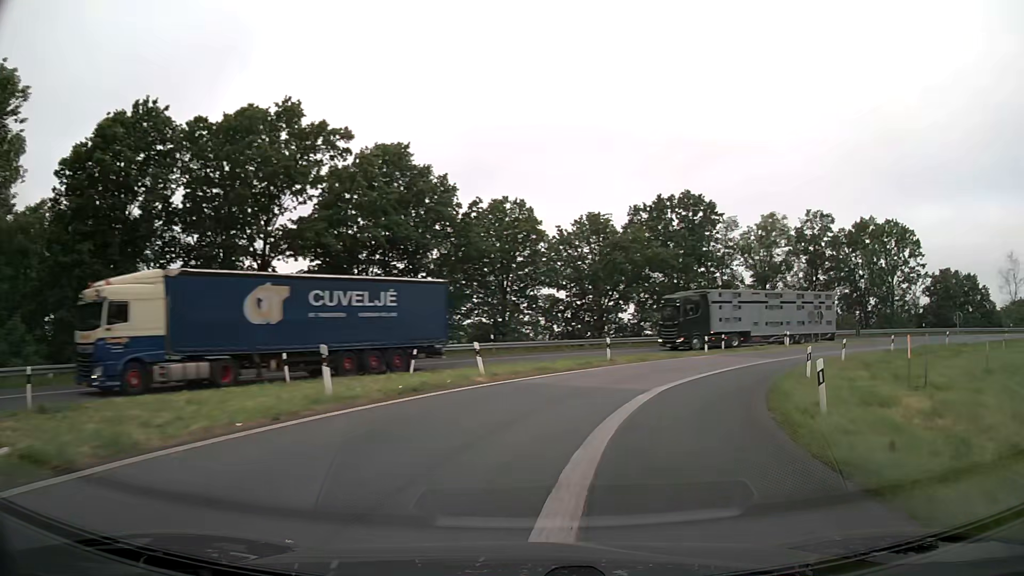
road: motorway_link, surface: asphalt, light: Day
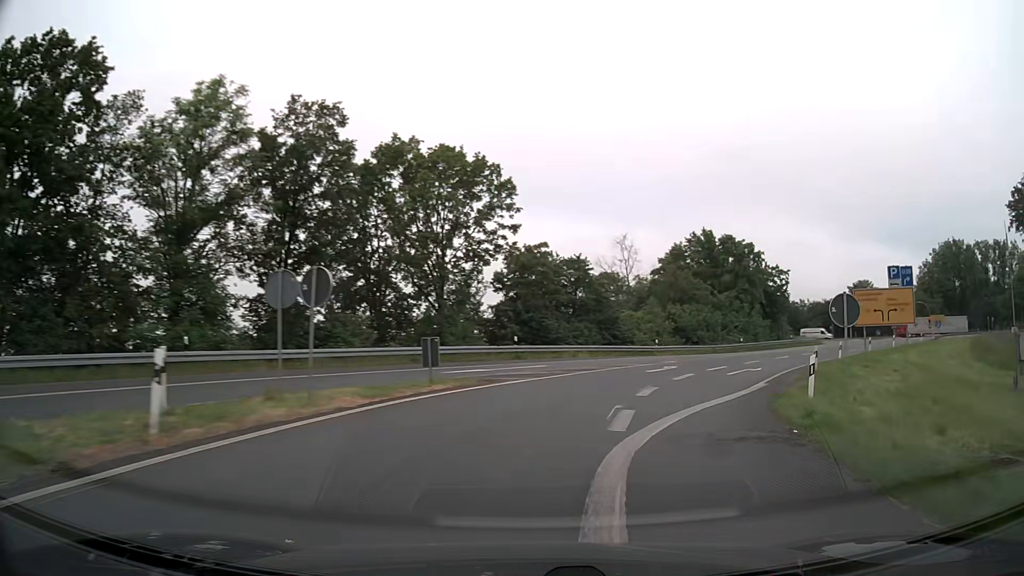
(+14.7, +35.5) m; +46°
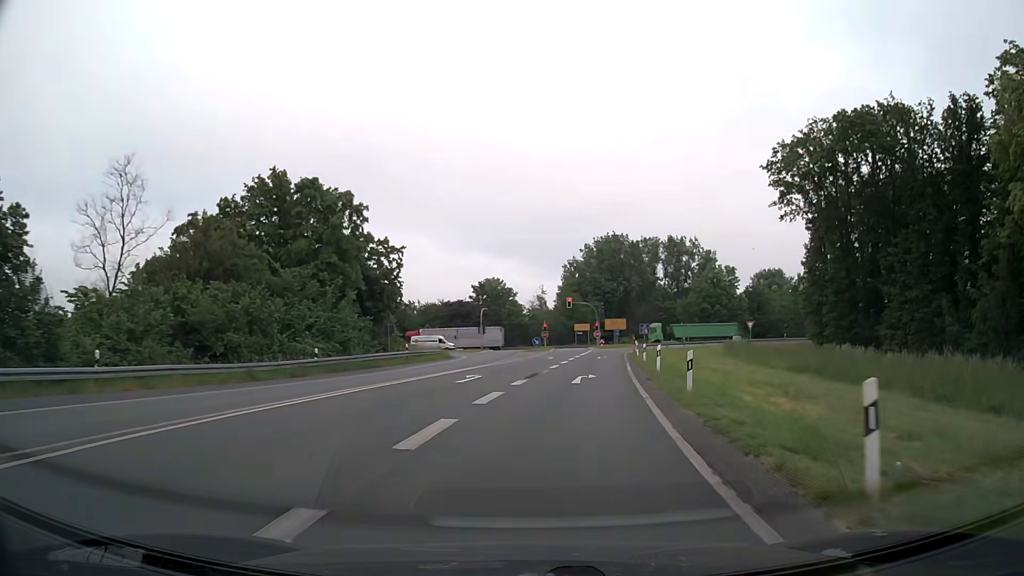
(+10.2, +29.6) m; +35°
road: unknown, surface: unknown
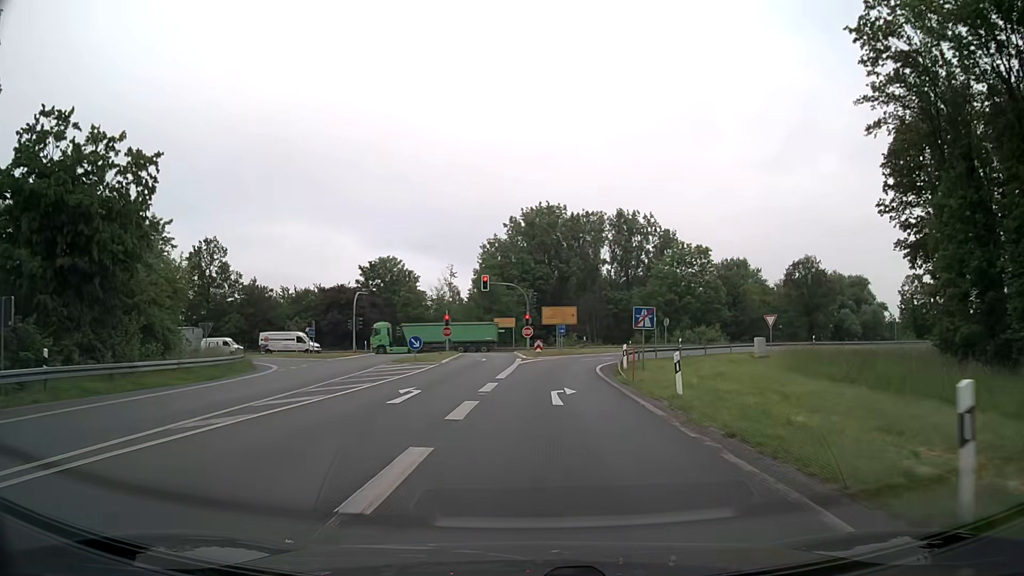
(+2.6, +32.7) m; +7°
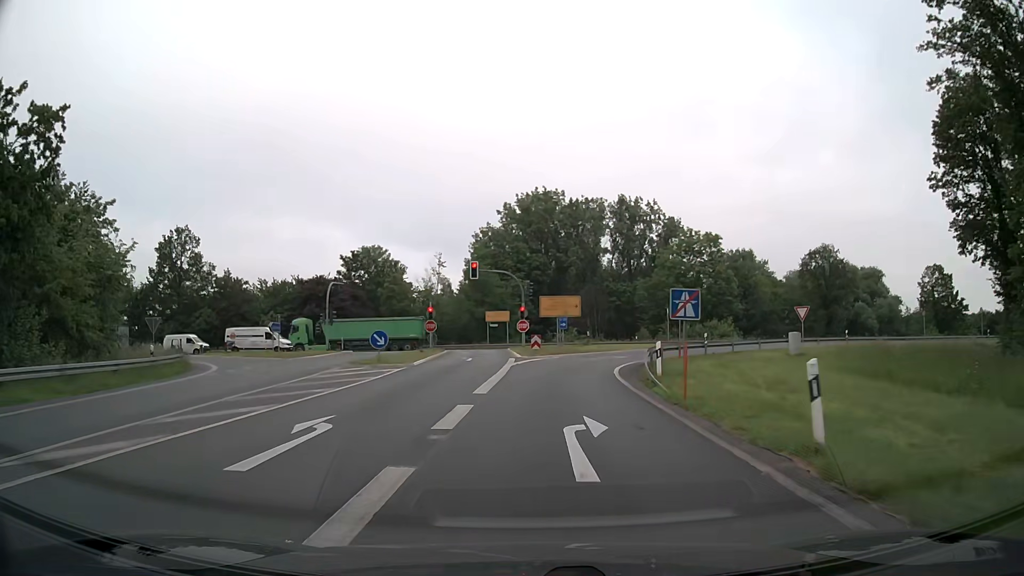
(0.0, +7.6) m; +1°
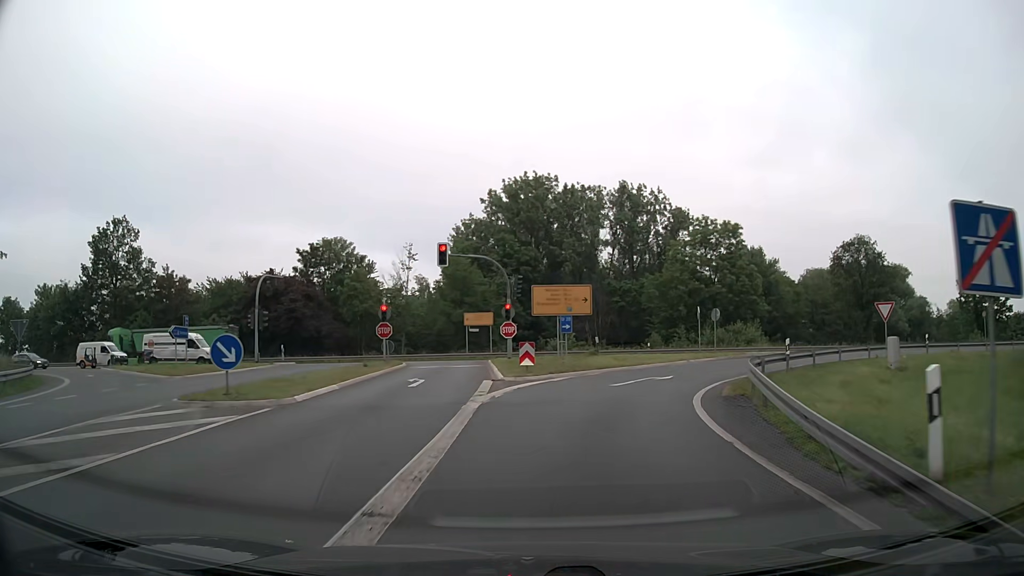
(0.0, +13.6) m; 0°
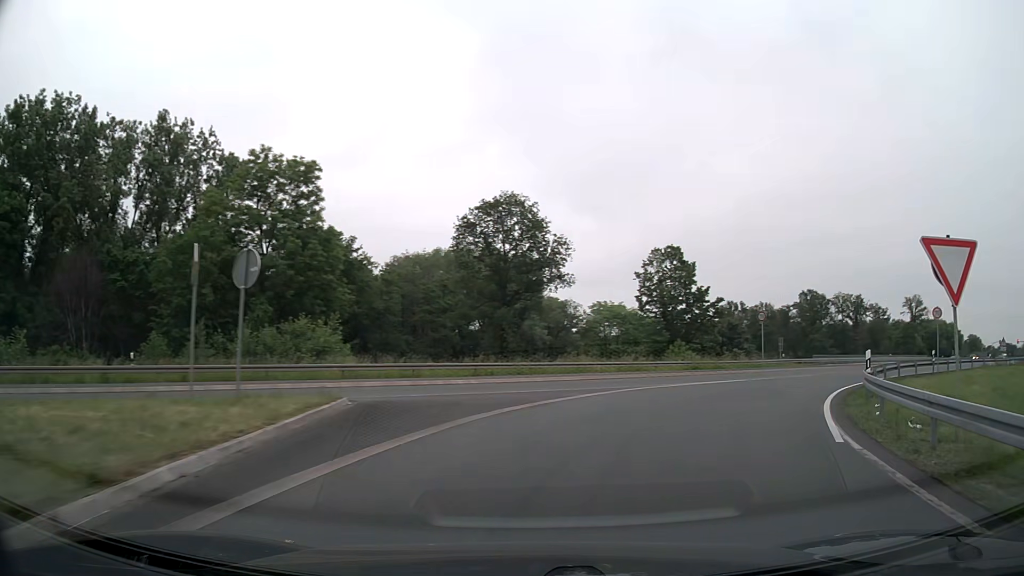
(+7.7, +29.3) m; +36°
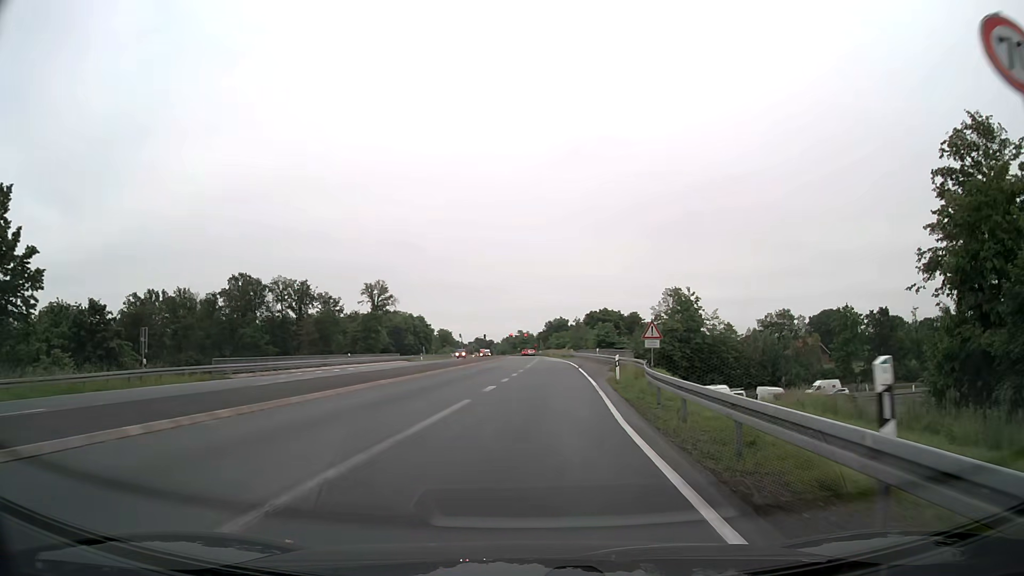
(+16.0, +29.9) m; +48°
(0, +10) (0, +20) (+1, +30) (+1, +40) (+1, +50) (0, +60) (0, +70) (0, +80) (+1, +90) (+1, +100) m
